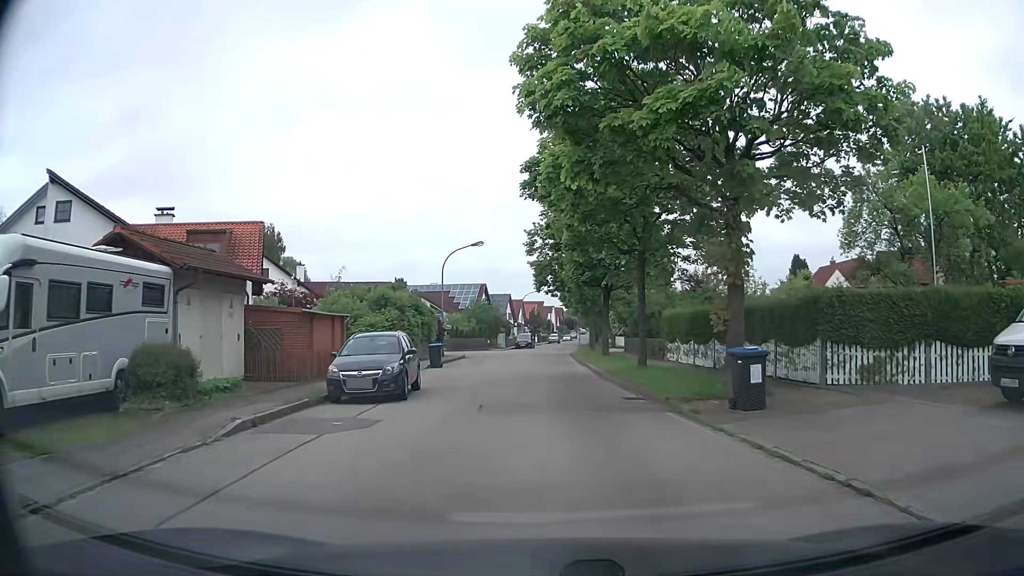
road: residential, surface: asphalt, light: Day
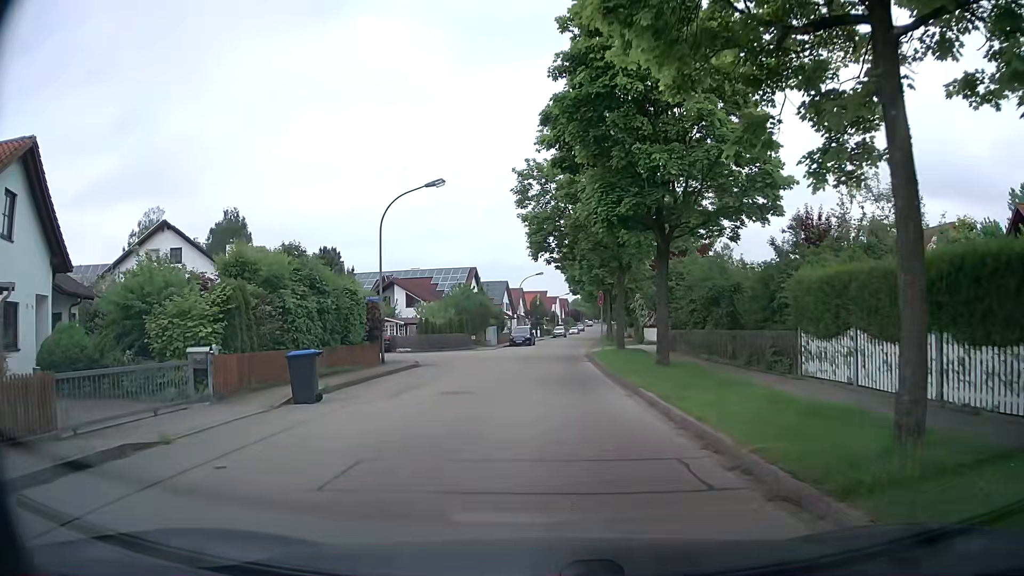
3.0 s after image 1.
(+0.2, +16.7) m; -2°
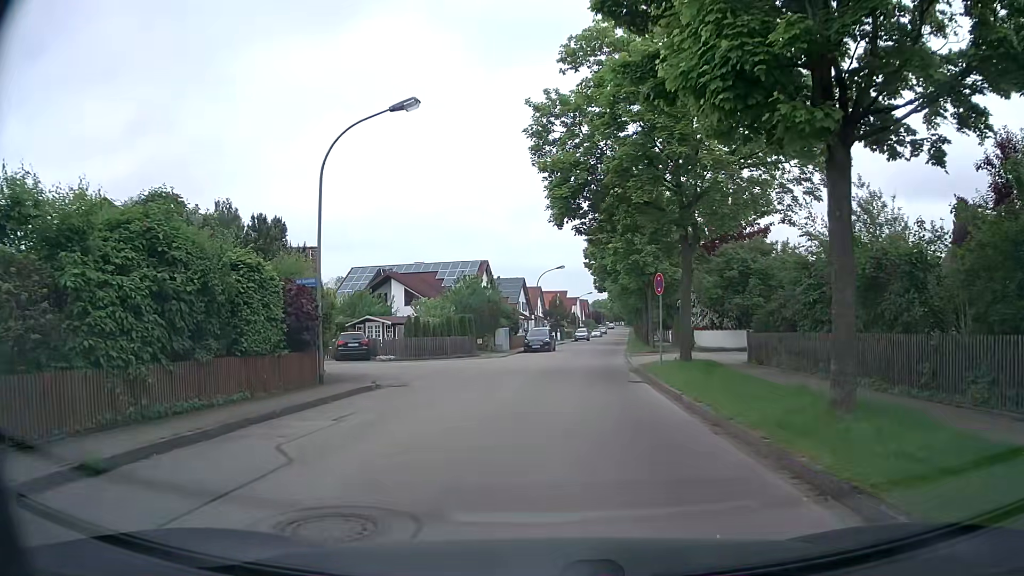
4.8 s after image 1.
(+0.1, +10.0) m; 0°
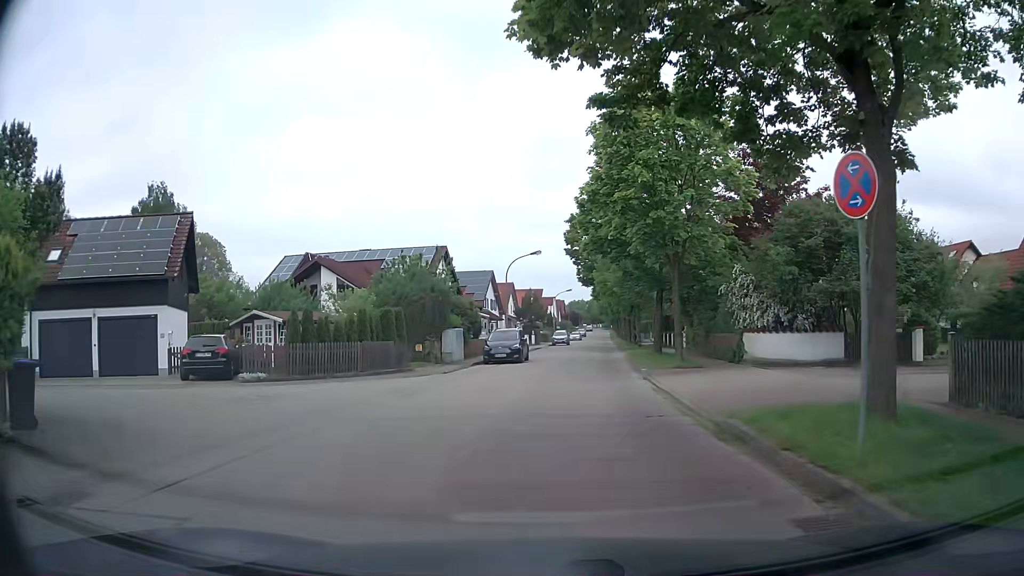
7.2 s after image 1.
(+0.3, +13.3) m; +3°
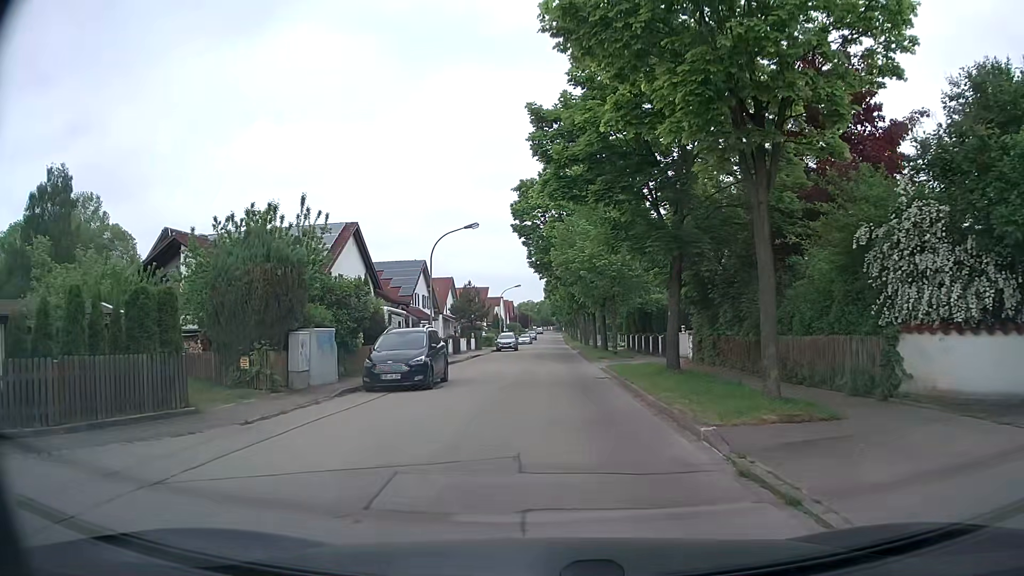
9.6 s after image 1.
(+0.4, +13.8) m; +4°
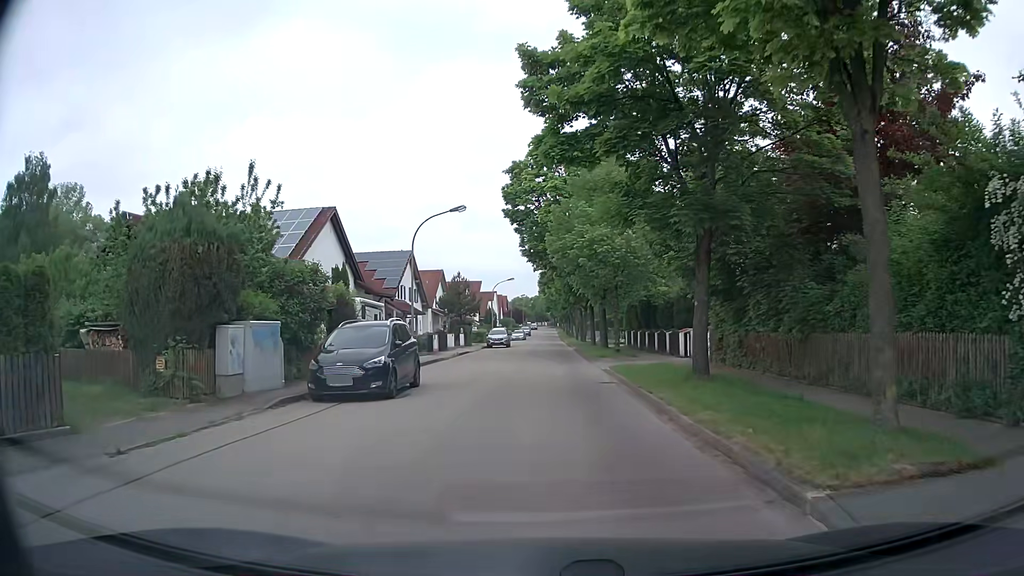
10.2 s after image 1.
(0.0, +3.8) m; 0°
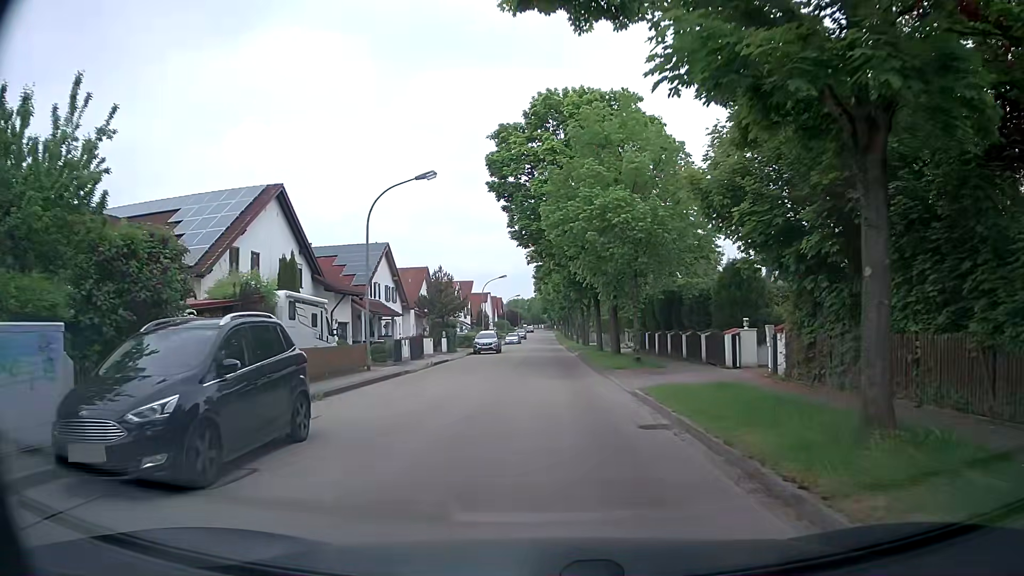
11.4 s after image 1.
(0.0, +7.9) m; 0°
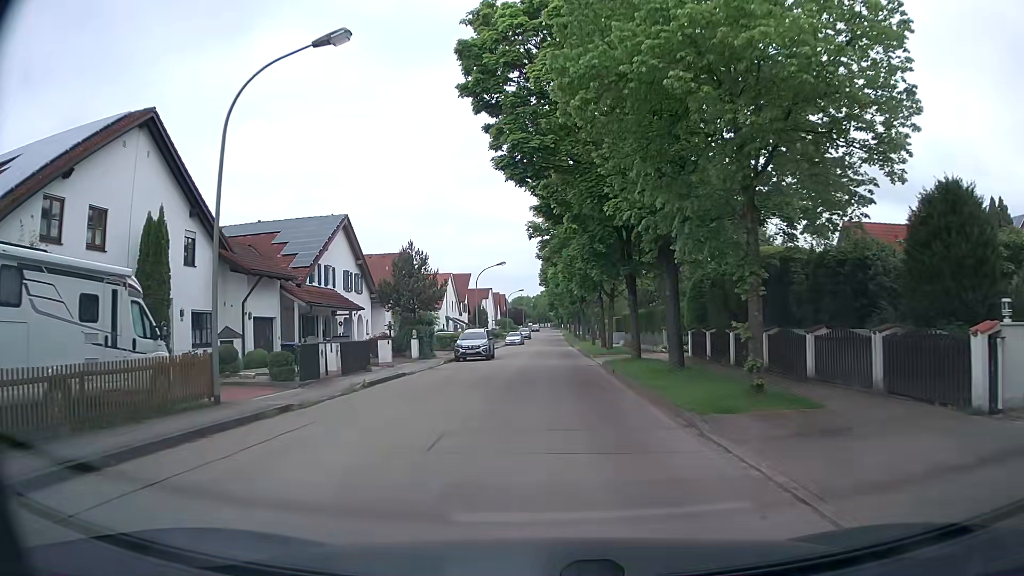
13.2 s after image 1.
(0.0, +12.7) m; -1°
(0, +10) (0, +20) (+1, +30) (+1, +40) (+1, +50) (+2, +60) (+2, +70) (+2, +80) (+2, +90) (+3, +100) m
